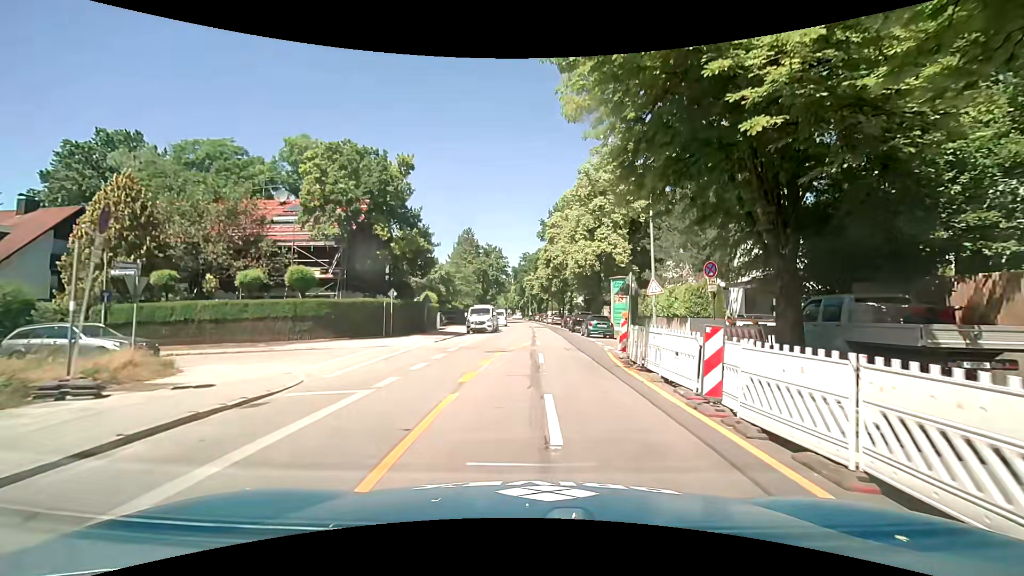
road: secondary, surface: asphalt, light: Day
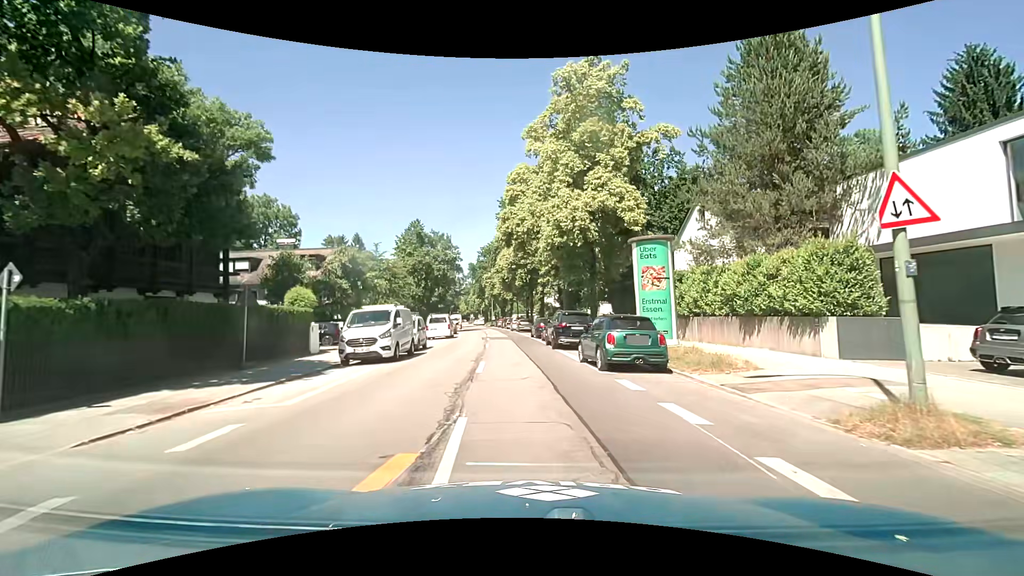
(+0.7, +18.4) m; +4°
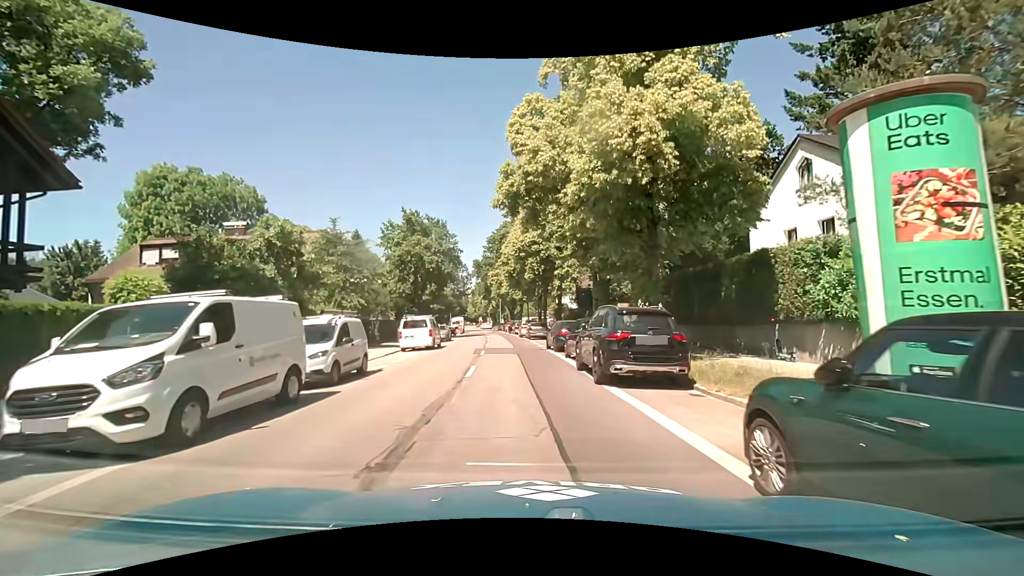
(-0.3, +11.4) m; -3°
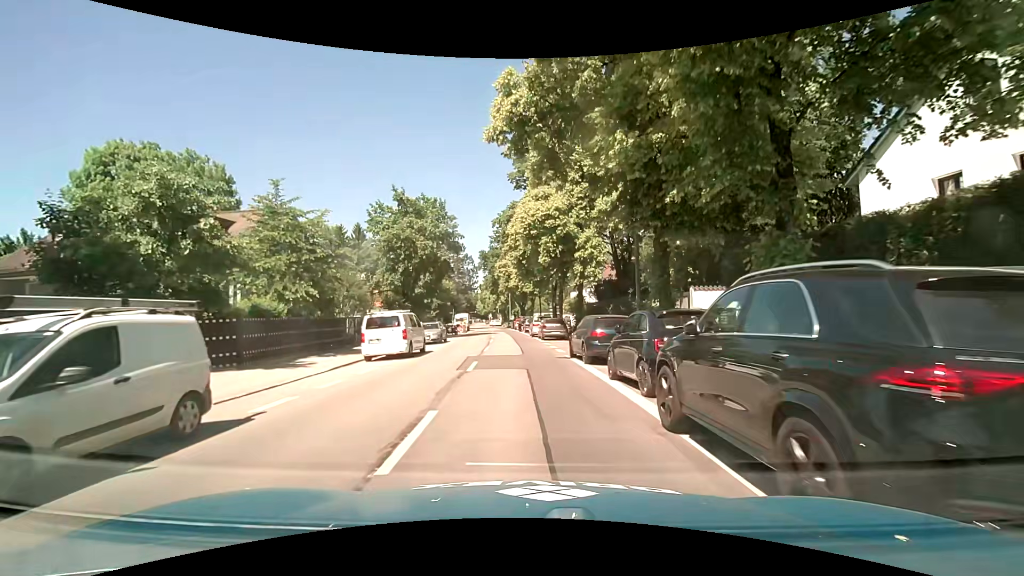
(+0.1, +8.2) m; 0°
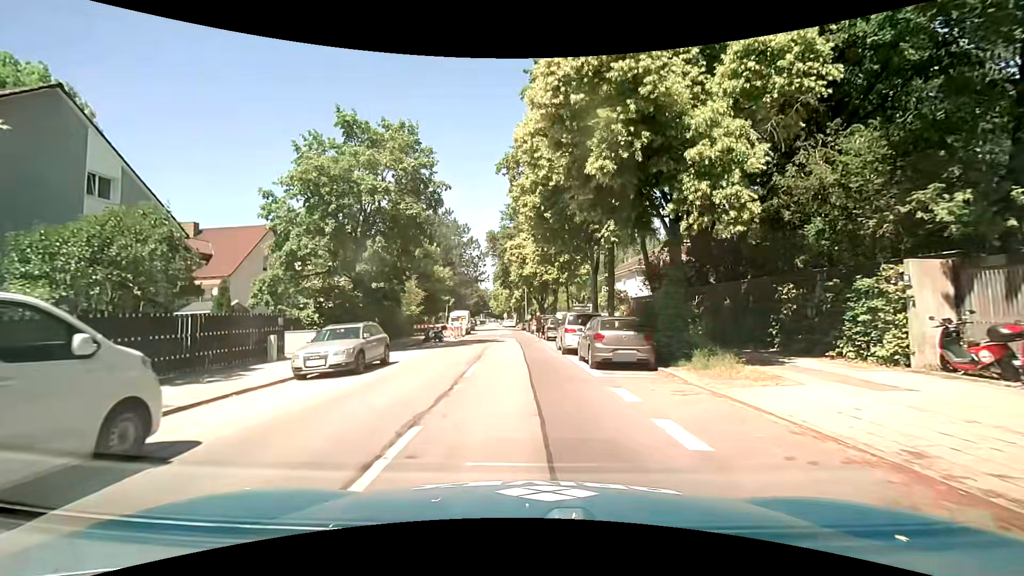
(-0.3, +18.4) m; -1°
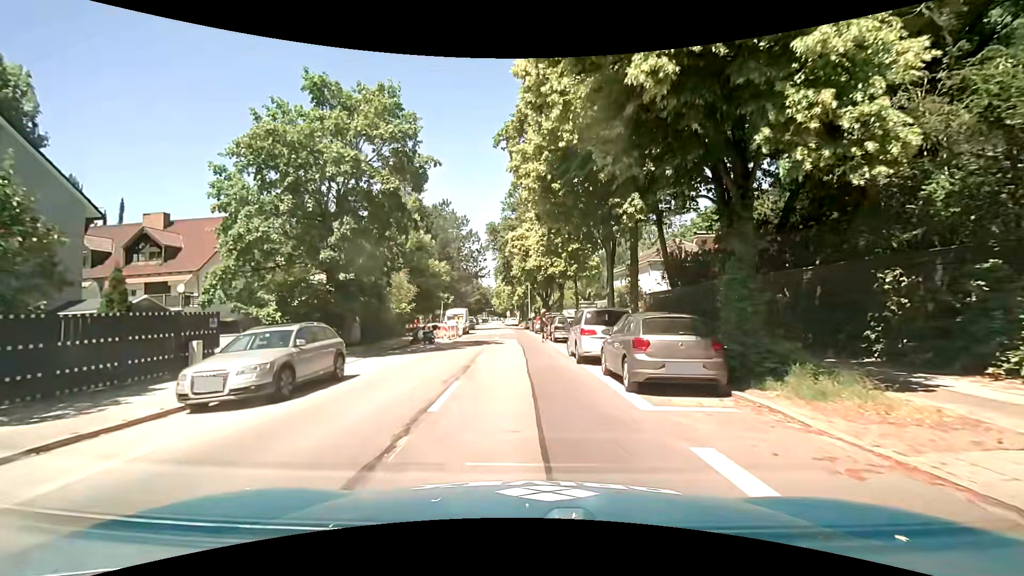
(-0.1, +4.5) m; 0°
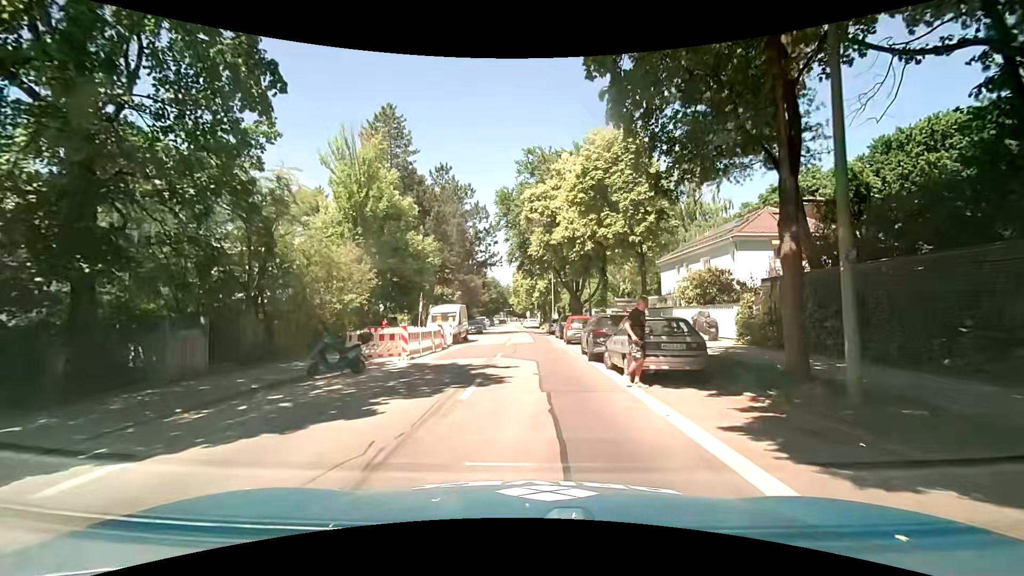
(-0.5, +15.8) m; -4°
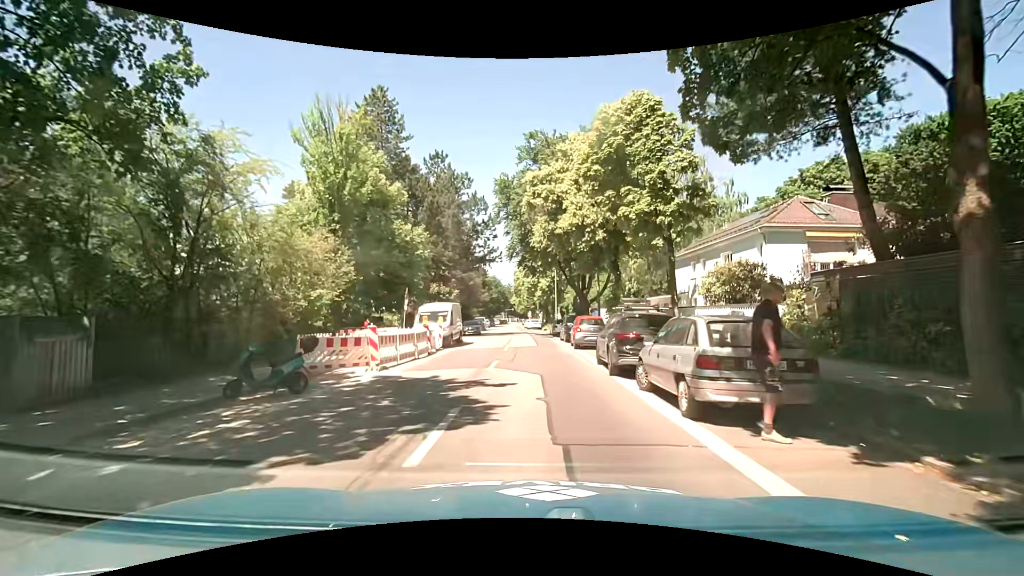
(0.0, +3.9) m; 0°
(0, +10) (0, +20) (0, +30) (0, +40) (0, +50) (-1, +60) (-1, +70) (-2, +80) (-3, +90) (-3, +100) m
